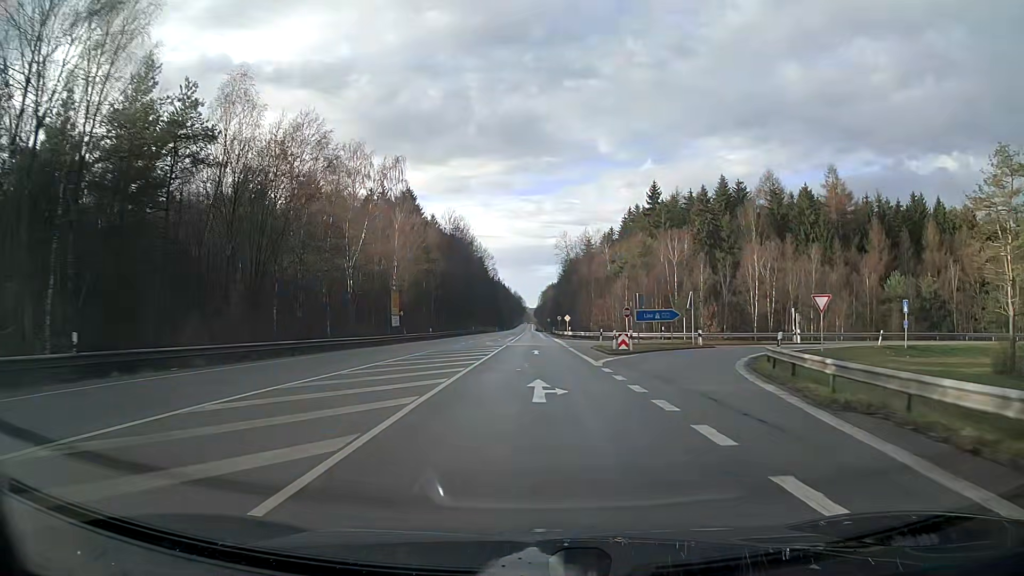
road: secondary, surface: asphalt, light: Day
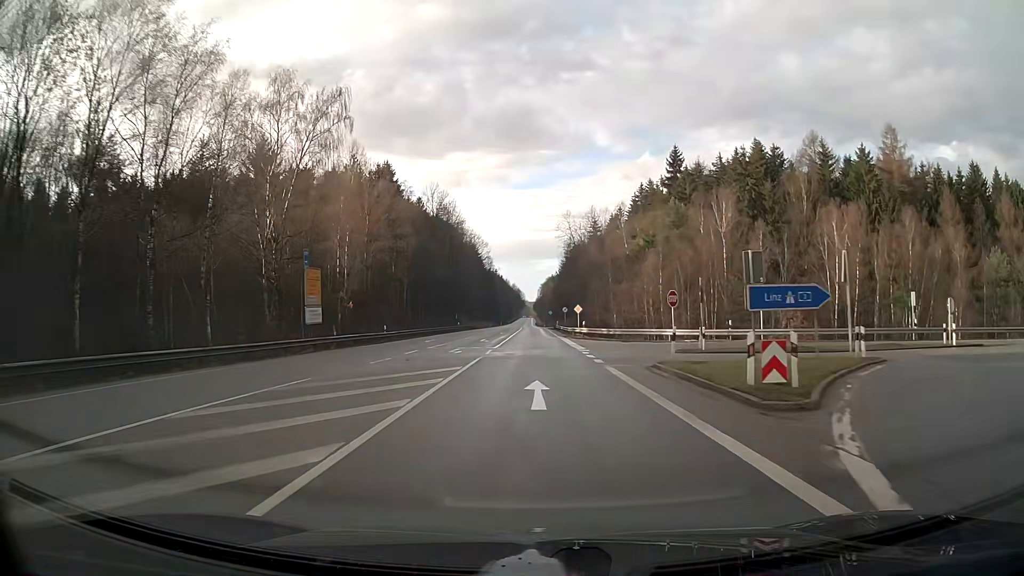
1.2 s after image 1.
(0.0, +21.4) m; 0°
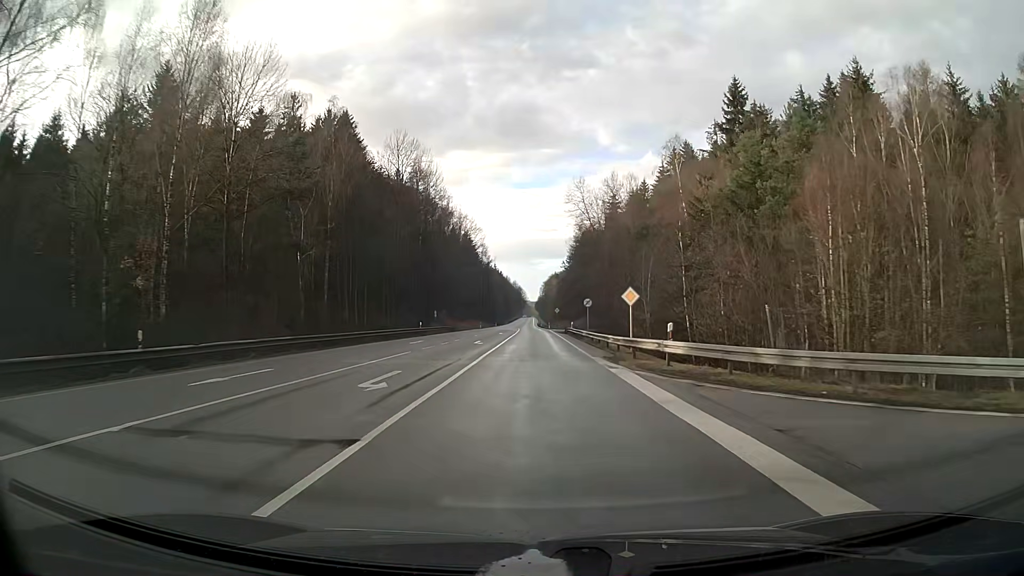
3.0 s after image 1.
(-0.1, +32.3) m; 0°
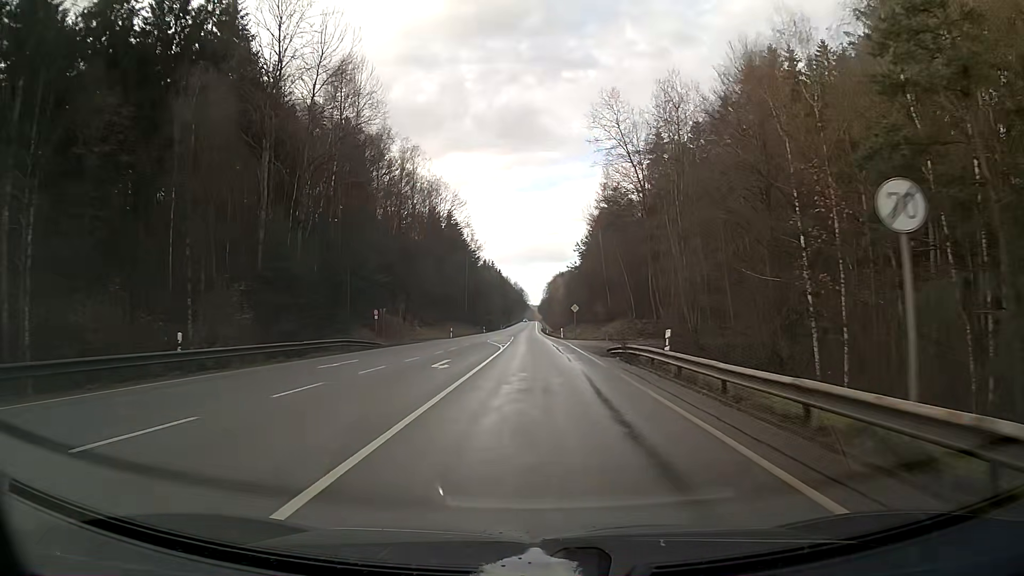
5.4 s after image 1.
(-0.1, +43.1) m; 0°
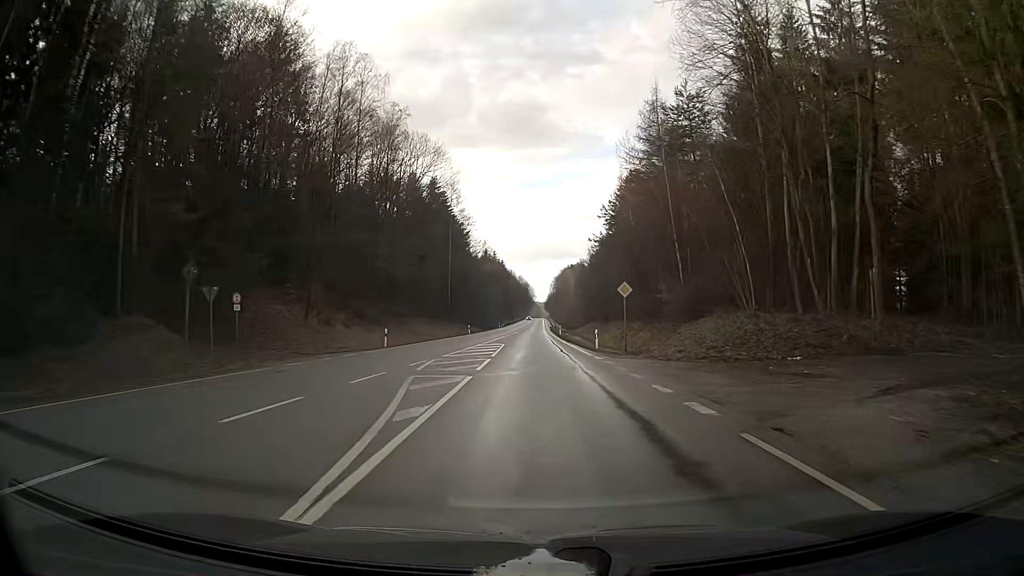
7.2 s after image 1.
(-0.2, +33.9) m; -1°
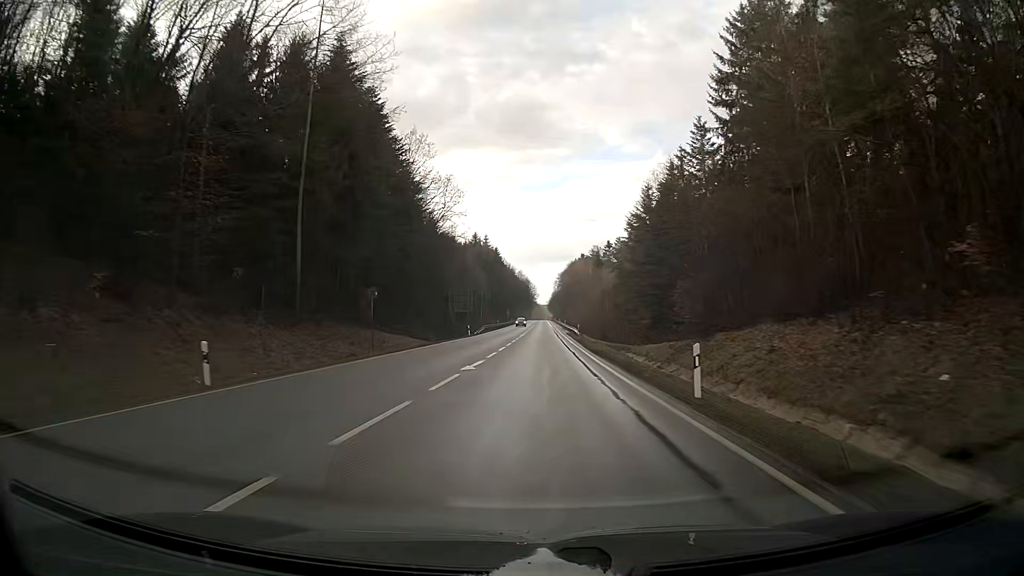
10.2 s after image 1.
(-0.1, +63.0) m; 0°
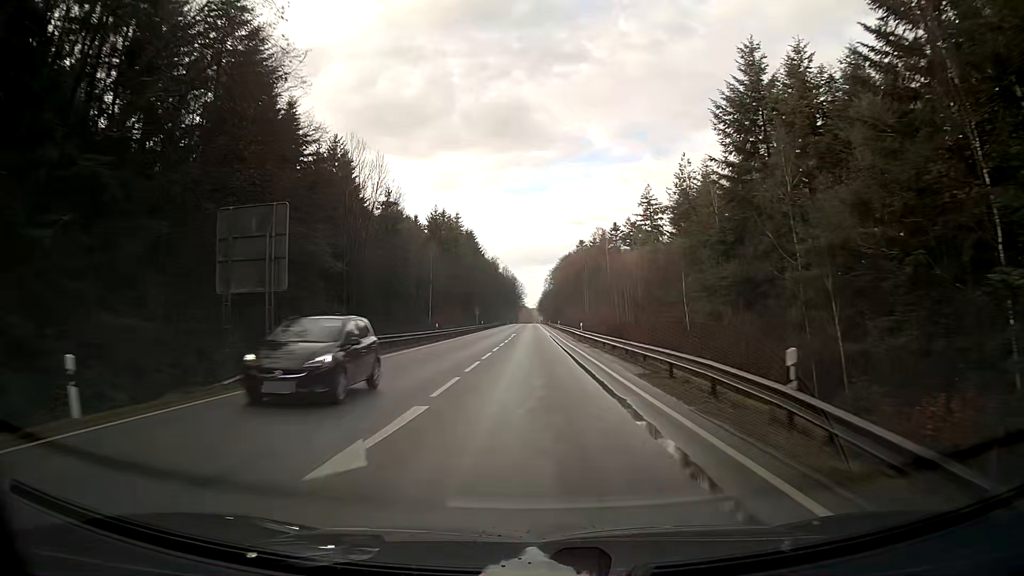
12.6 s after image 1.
(+0.5, +55.6) m; +1°
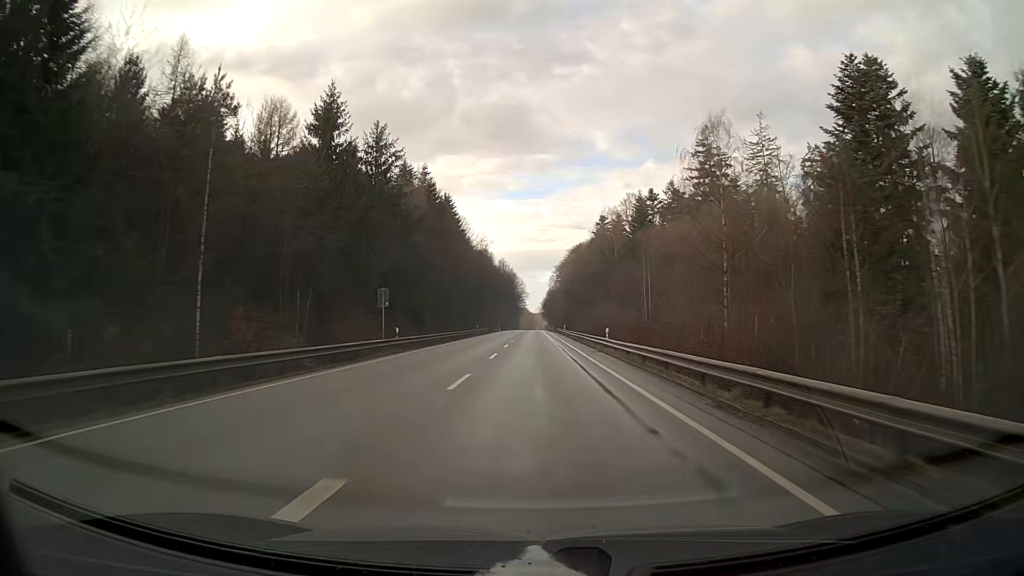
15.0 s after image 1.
(-0.3, +59.4) m; 0°
(0, +10) (0, +20) (0, +30) (0, +40) (0, +50) (0, +60) (0, +70) (0, +80) (0, +90) (0, +100) m
